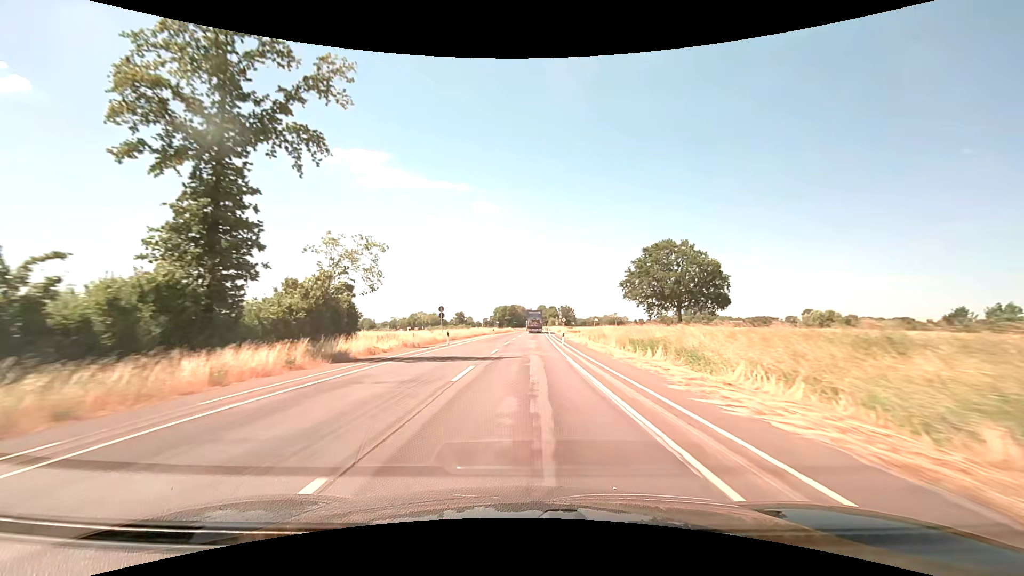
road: secondary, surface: asphalt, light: Day
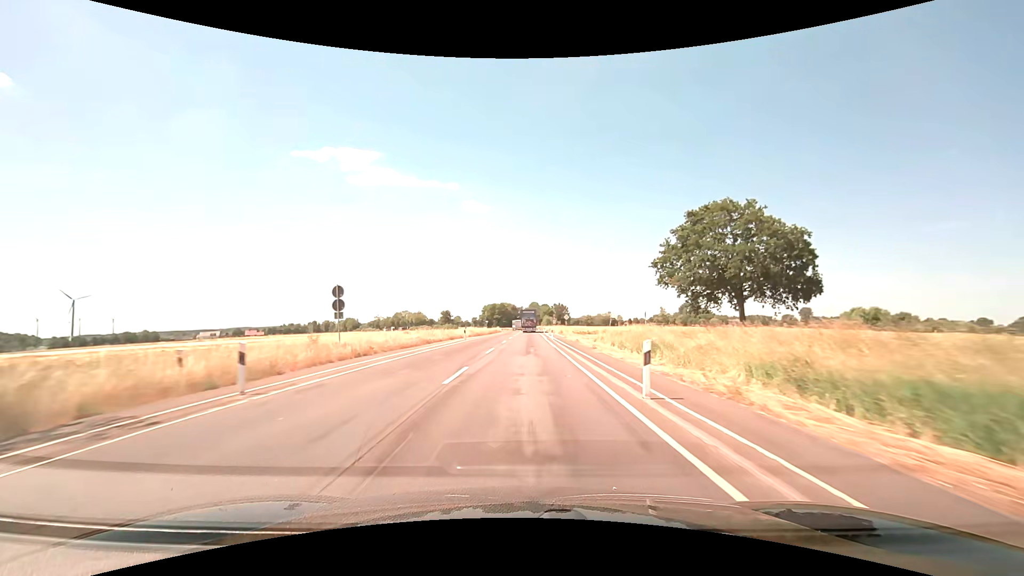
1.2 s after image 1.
(+0.2, +25.0) m; +1°
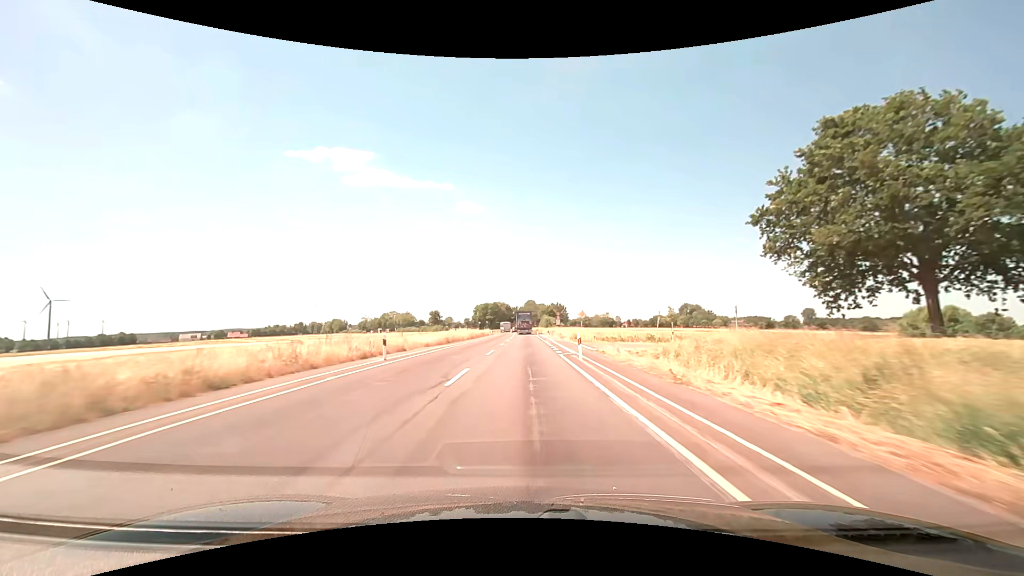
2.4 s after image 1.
(+0.1, +25.0) m; +1°
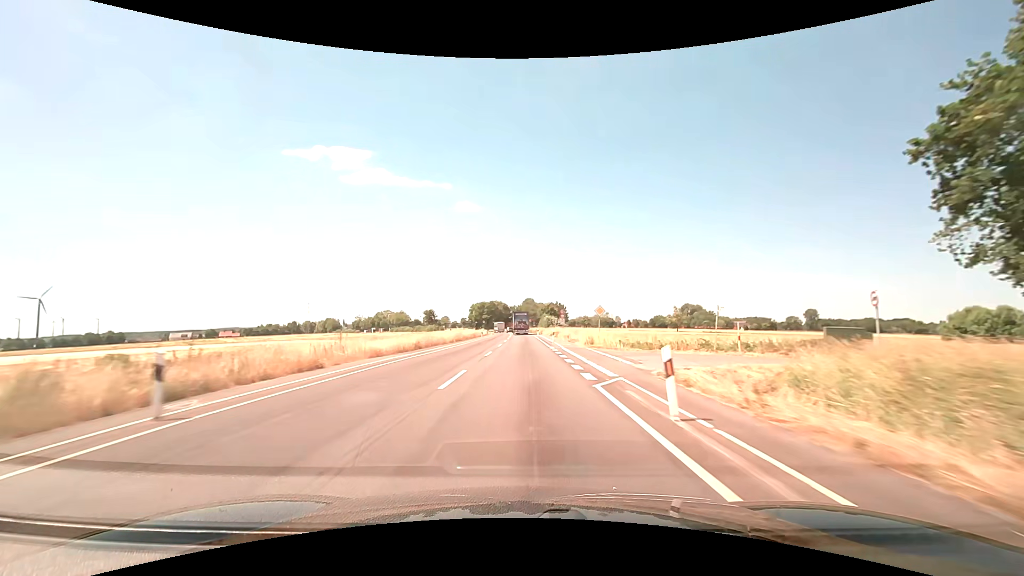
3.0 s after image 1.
(0.0, +12.5) m; 0°
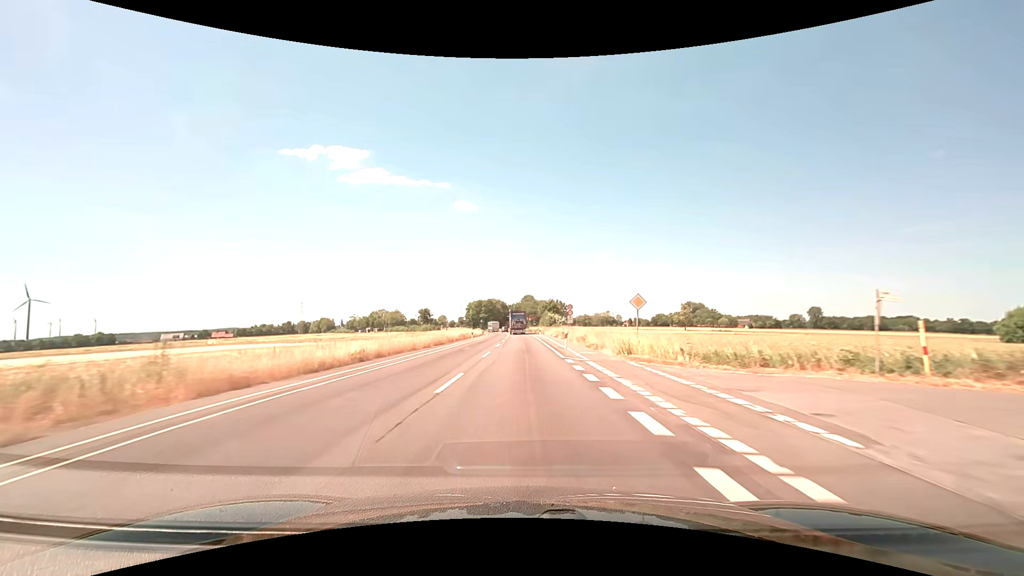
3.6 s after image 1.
(0.0, +12.5) m; 0°
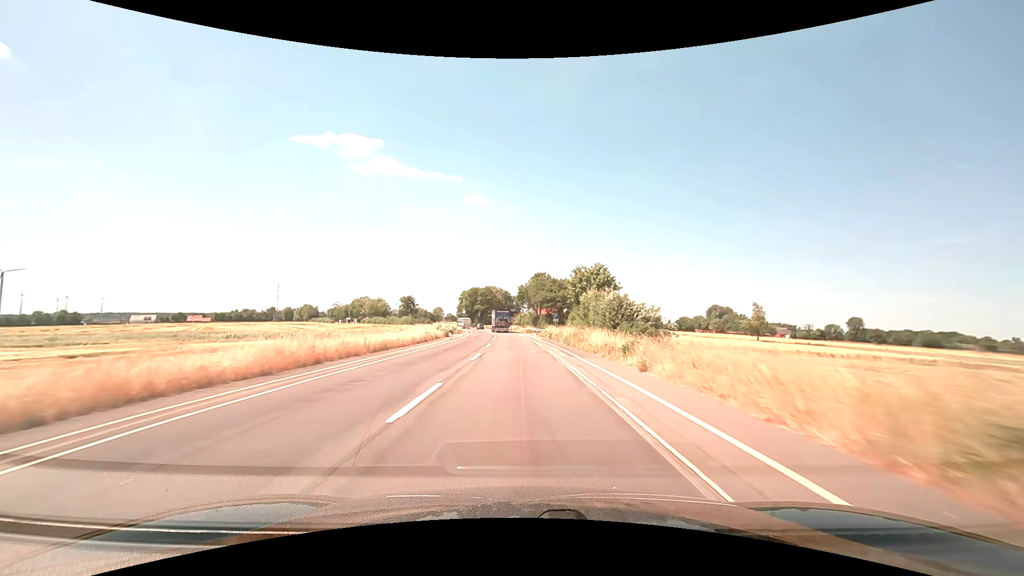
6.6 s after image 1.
(-0.3, +62.6) m; -1°
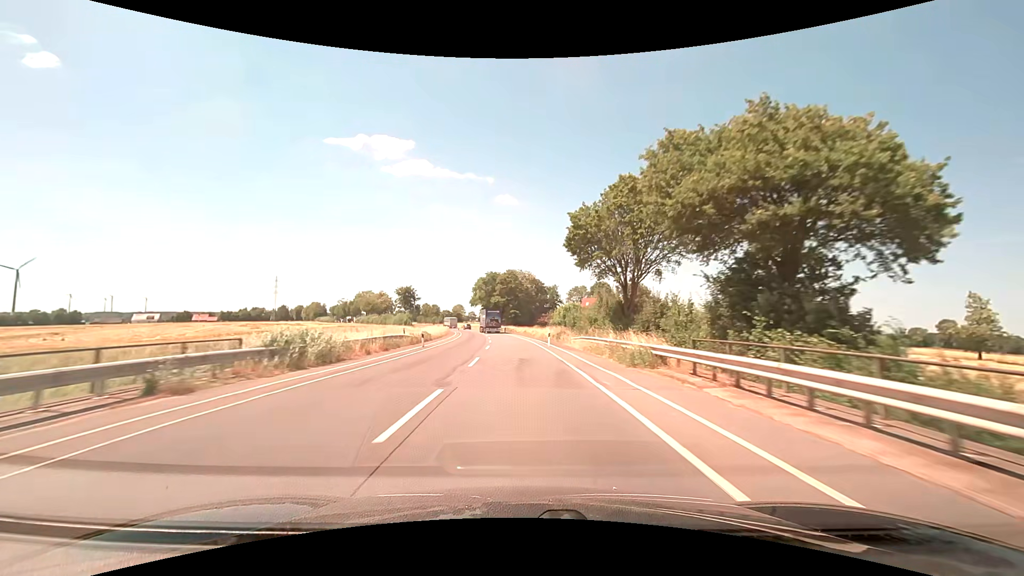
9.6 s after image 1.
(-1.9, +62.8) m; -4°
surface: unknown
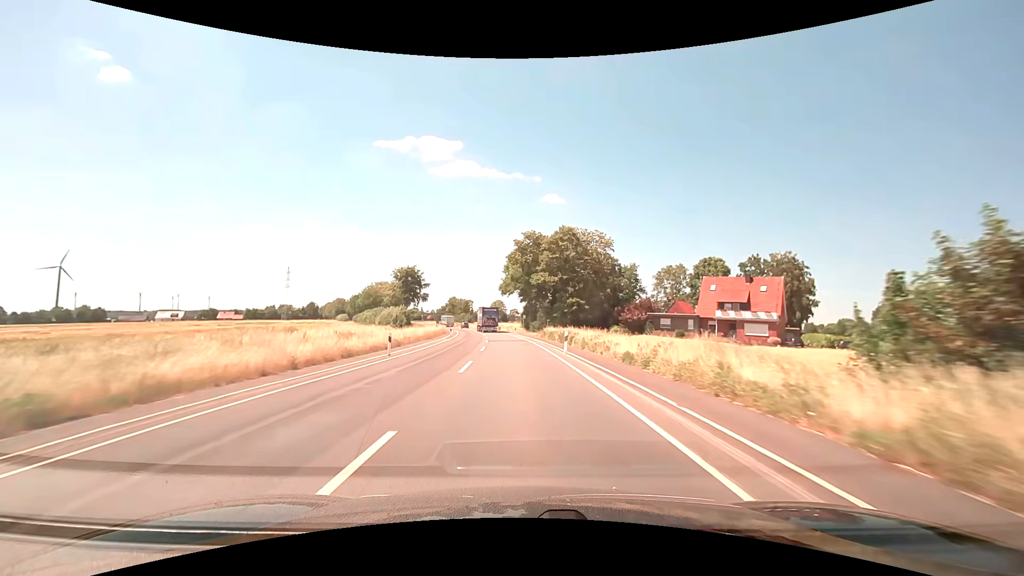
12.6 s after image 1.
(-2.7, +62.7) m; -5°
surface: asphalt
(0, +10) (0, +20) (-1, +30) (-1, +40) (-2, +50) (-3, +60) (-4, +70) (-5, +80) (-7, +90) (-8, +100) m
